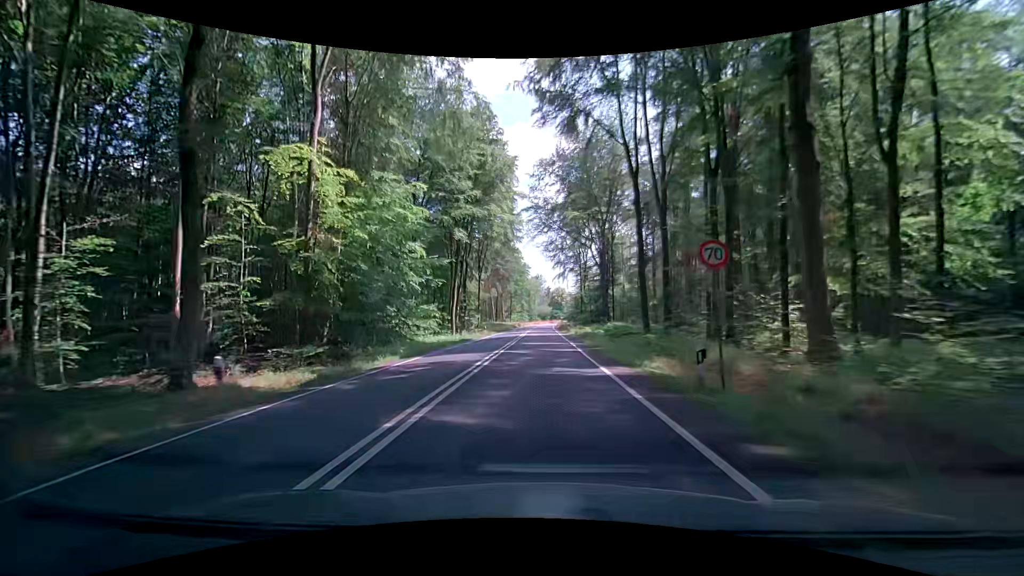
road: primary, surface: asphalt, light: Day
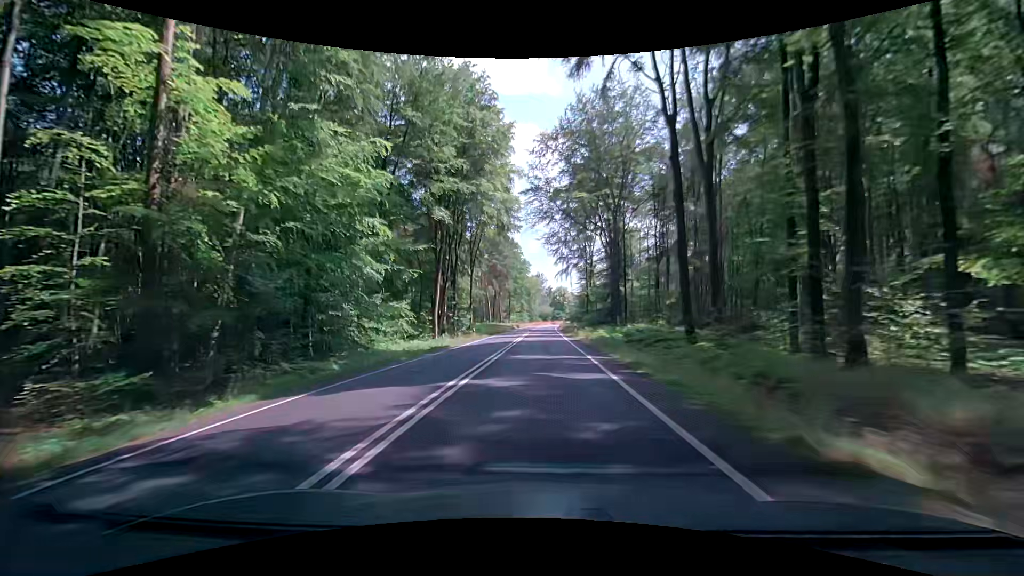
(0.0, +10.7) m; 0°
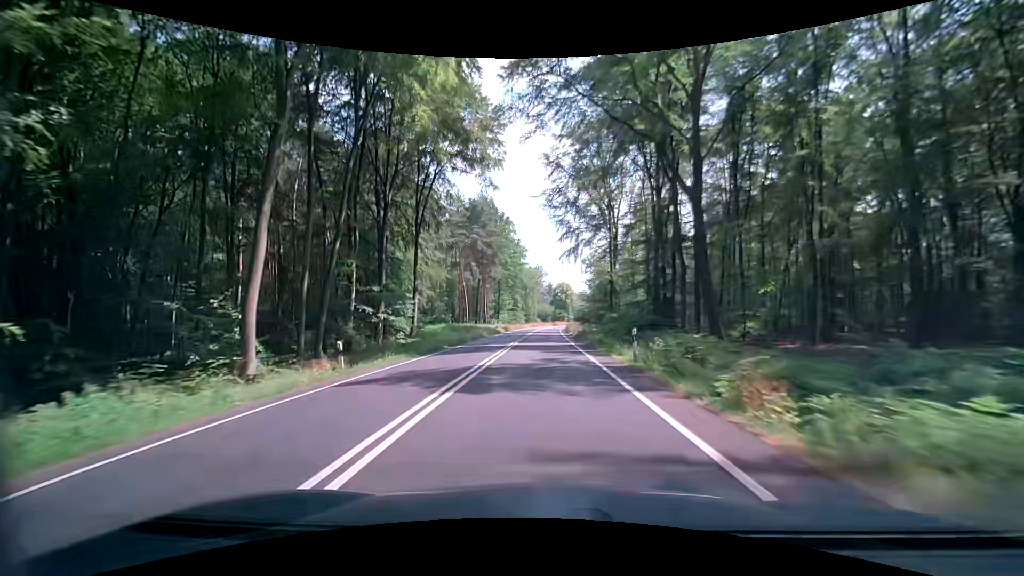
(+0.4, +32.2) m; +1°
(0, +10) (0, +20) (0, +30) (0, +40) (0, +50) (0, +60) (0, +70) (0, +80) (+1, +90) (+1, +100) m
